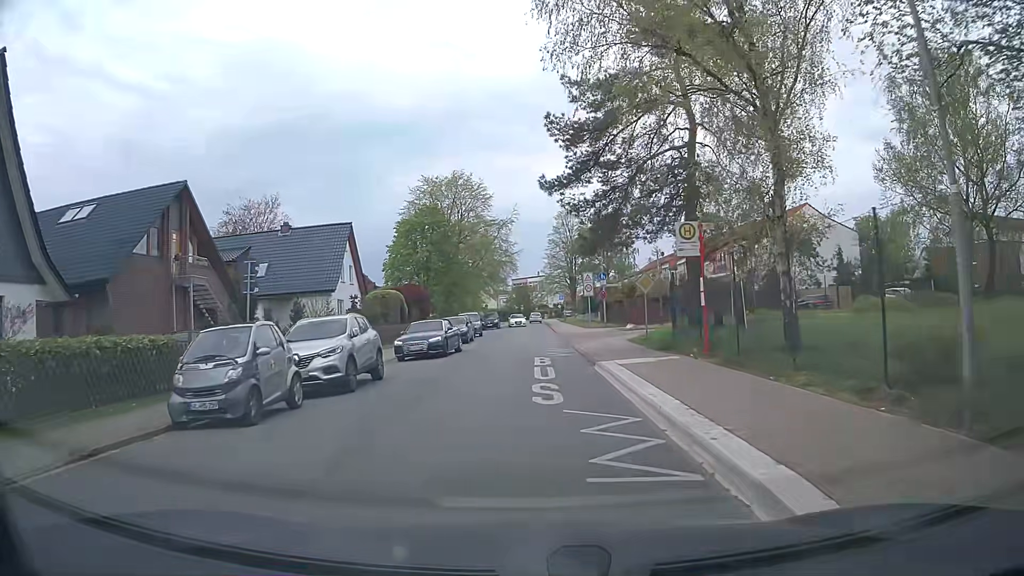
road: unclassified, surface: asphalt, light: Day
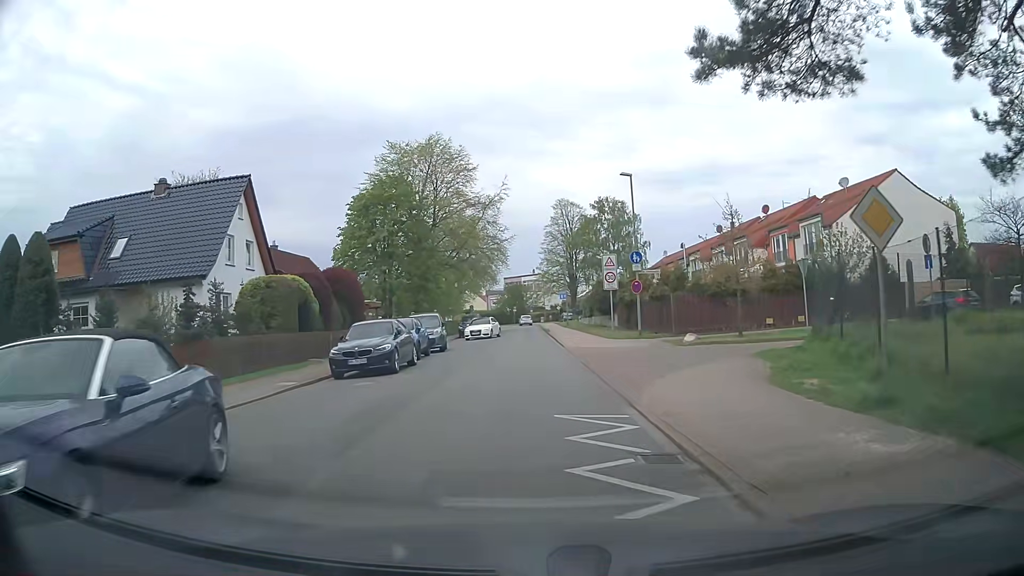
(+0.1, +17.8) m; +1°
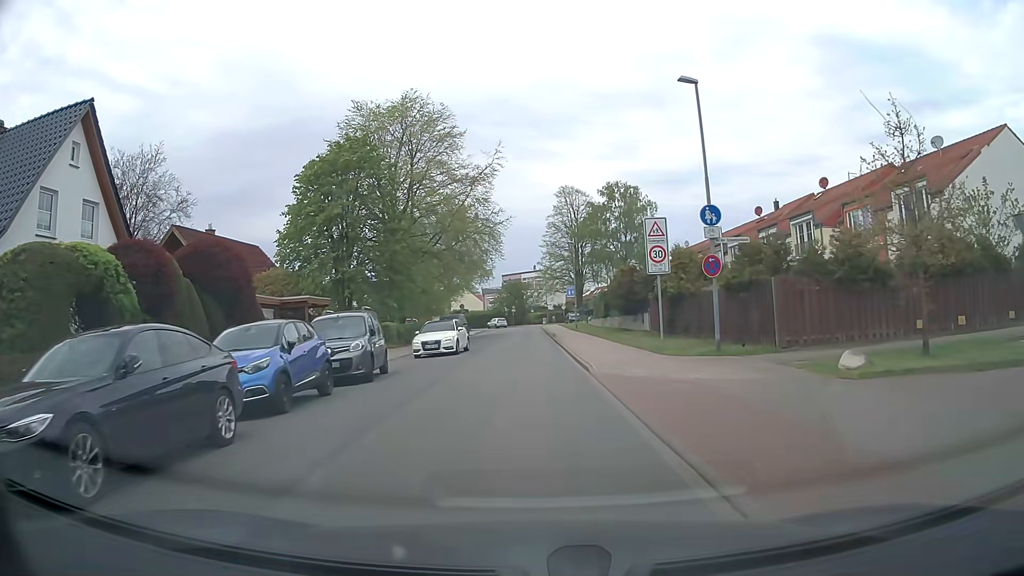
(0.0, +13.3) m; -1°
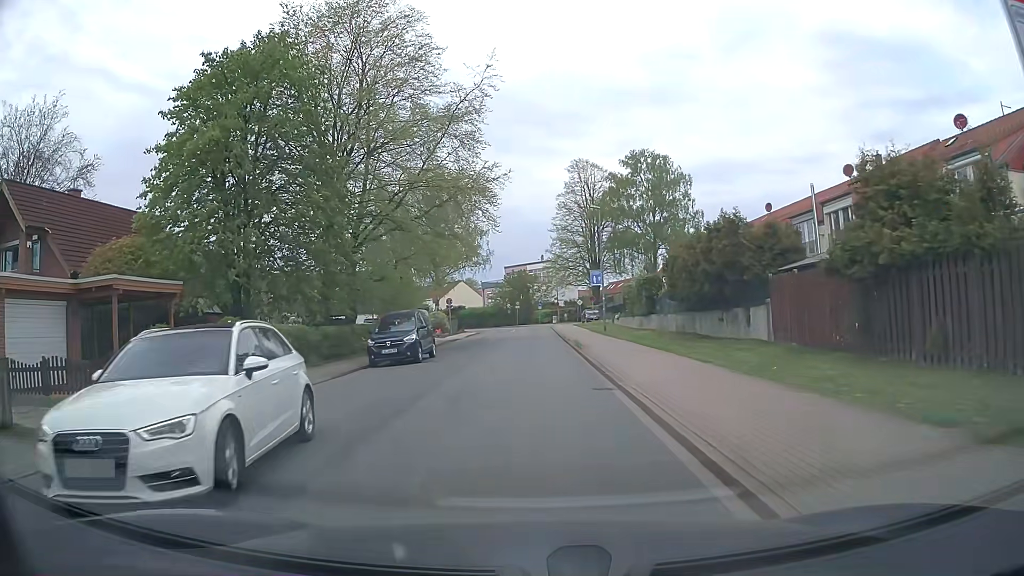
(0.0, +17.8) m; 0°
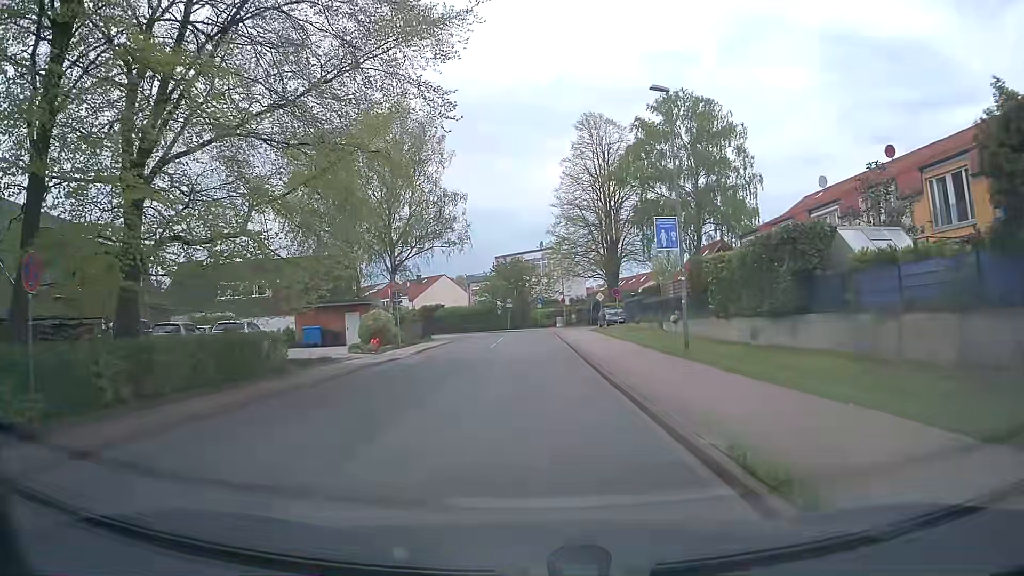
(+0.1, +22.3) m; 0°
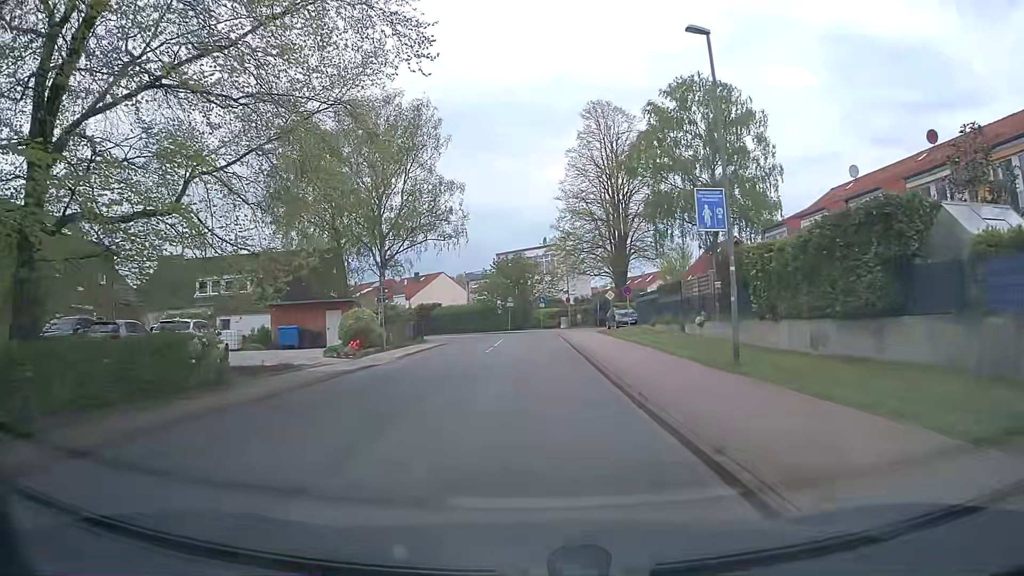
(0.0, +4.5) m; -1°
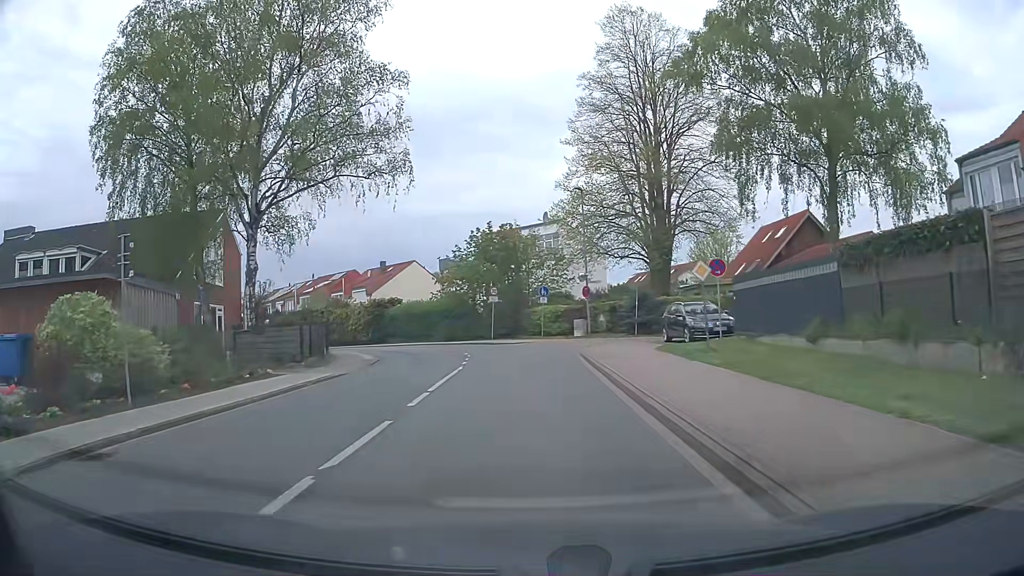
(+0.2, +22.3) m; 0°
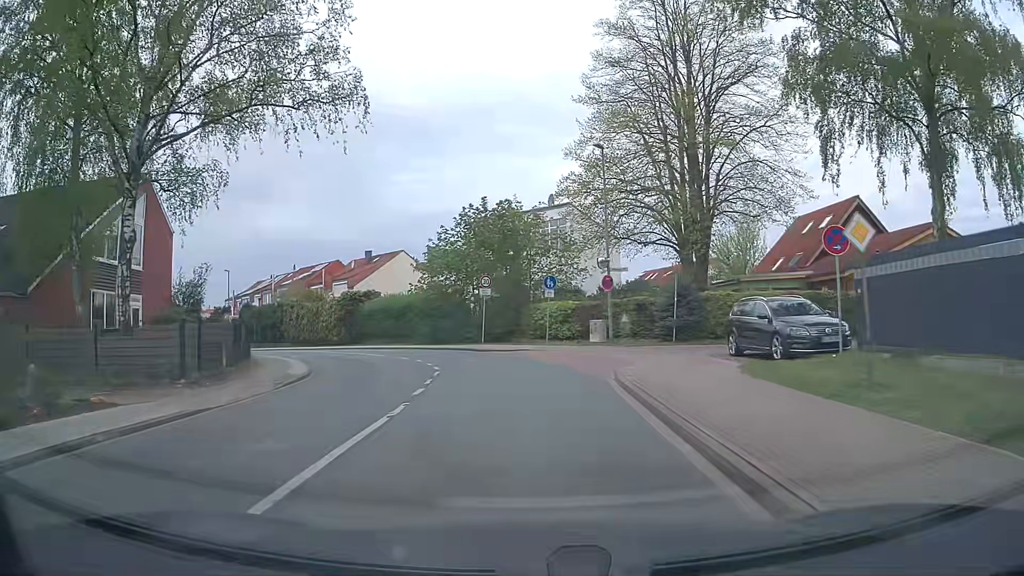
(0.0, +8.9) m; 0°
(0, +10) (-1, +20) (-5, +29) (-11, +37) (-18, +44) (-24, +52) (-31, +59) (-38, +66) (-45, +73) (-52, +81) m
